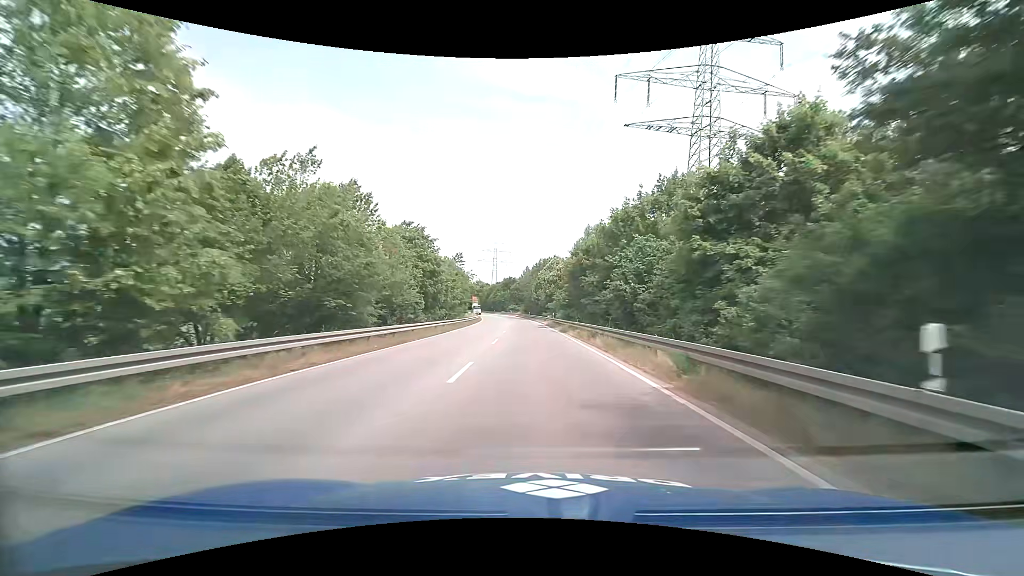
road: primary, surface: asphalt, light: Day
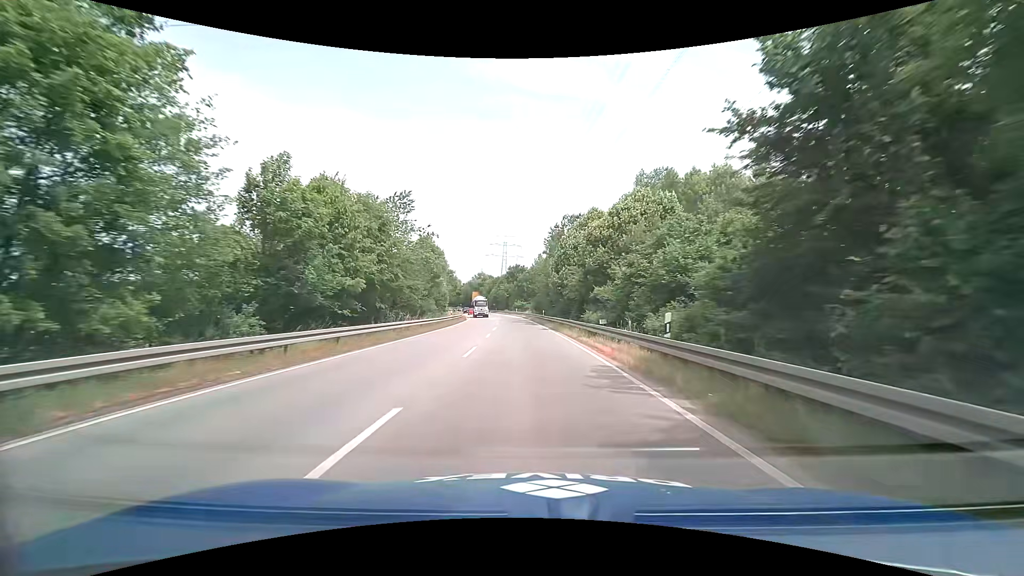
(-0.6, +42.3) m; -1°
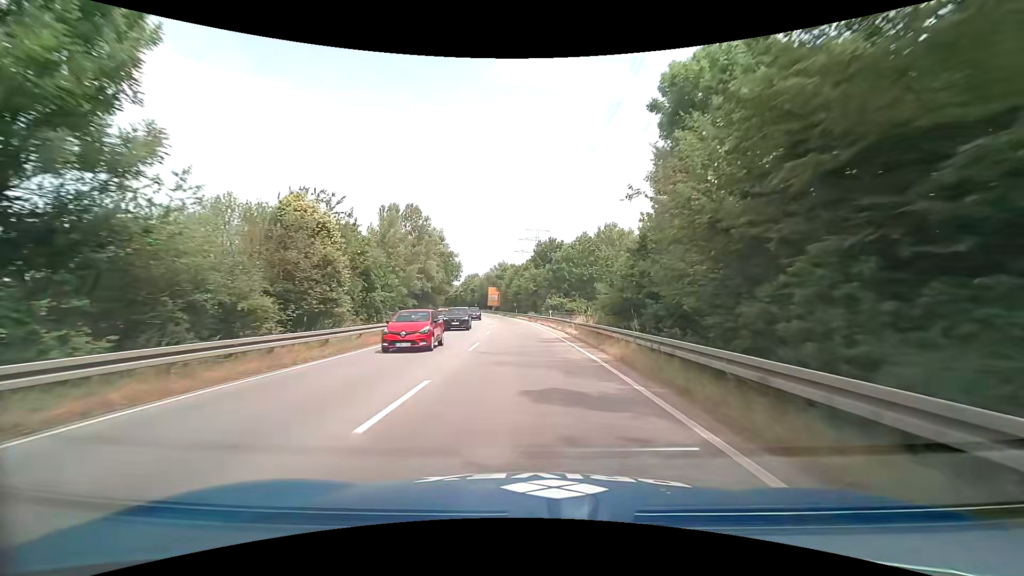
(-1.6, +52.9) m; -4°
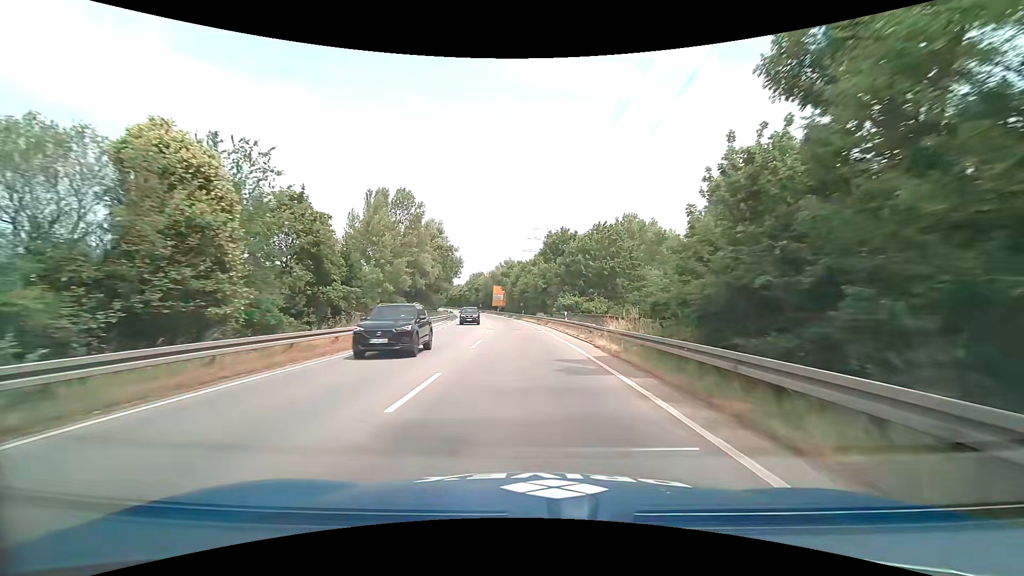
(0.0, +10.6) m; -1°
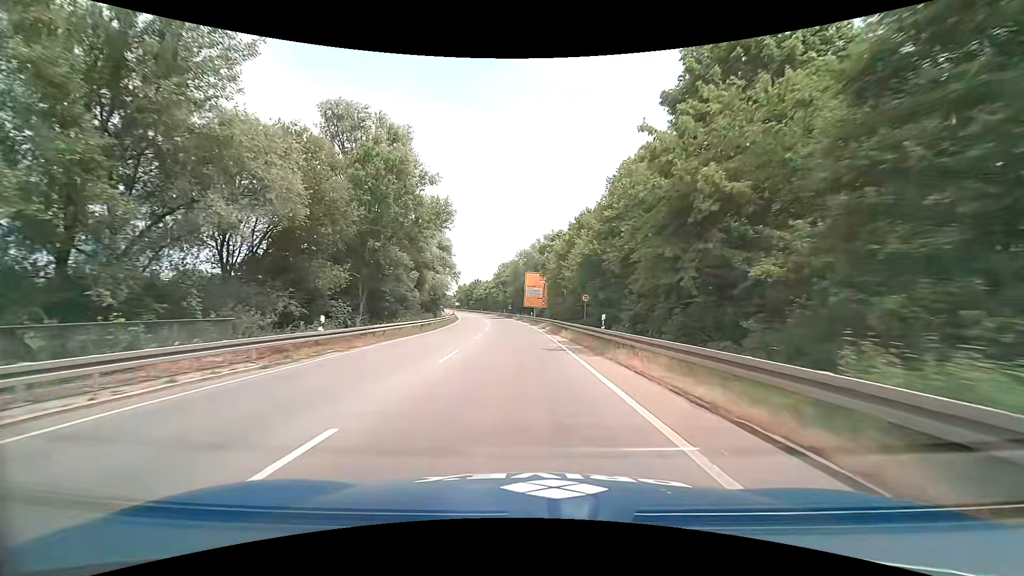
(-2.0, +52.1) m; -5°
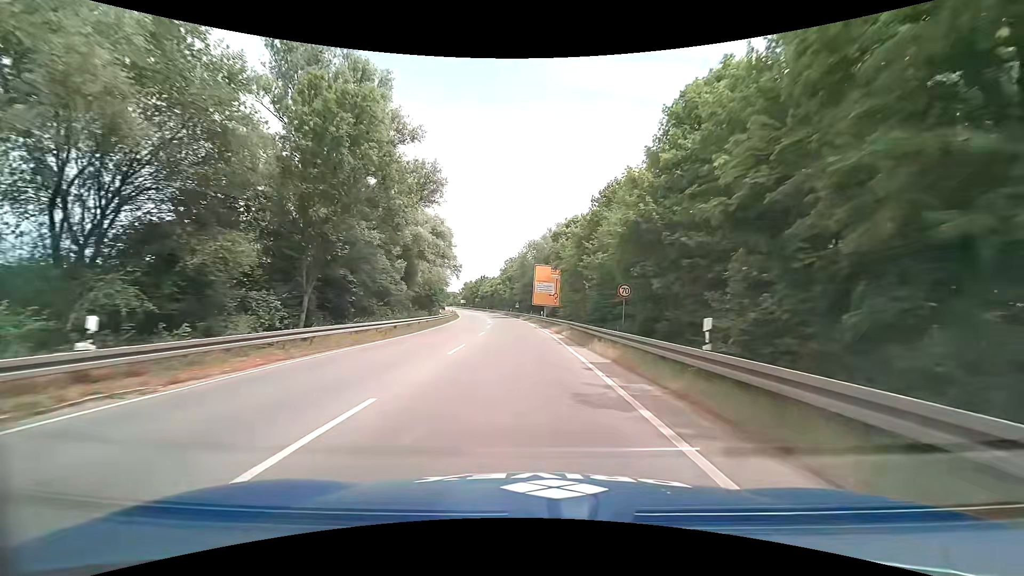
(-0.2, +10.4) m; -1°
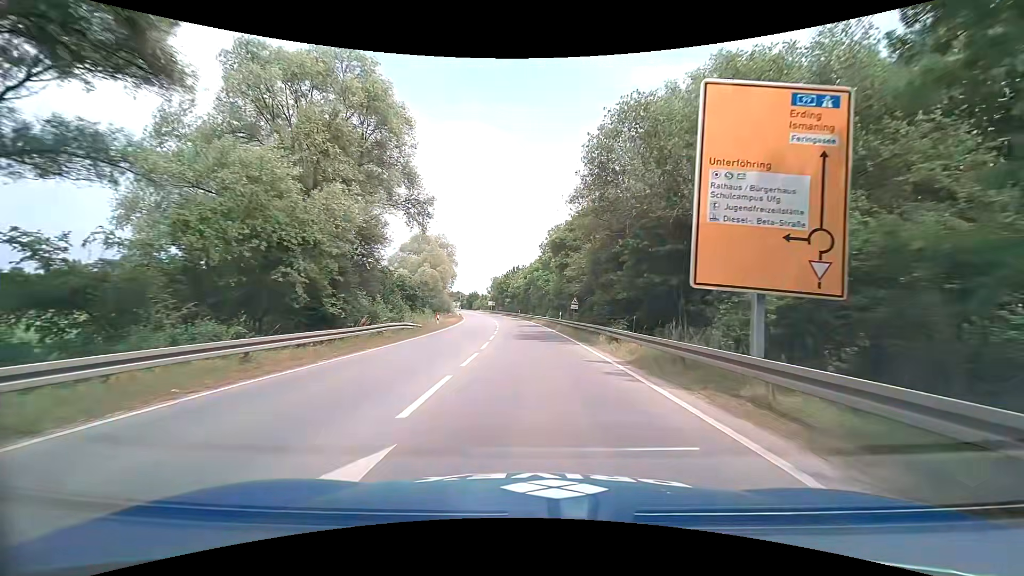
(-2.5, +50.1) m; -5°
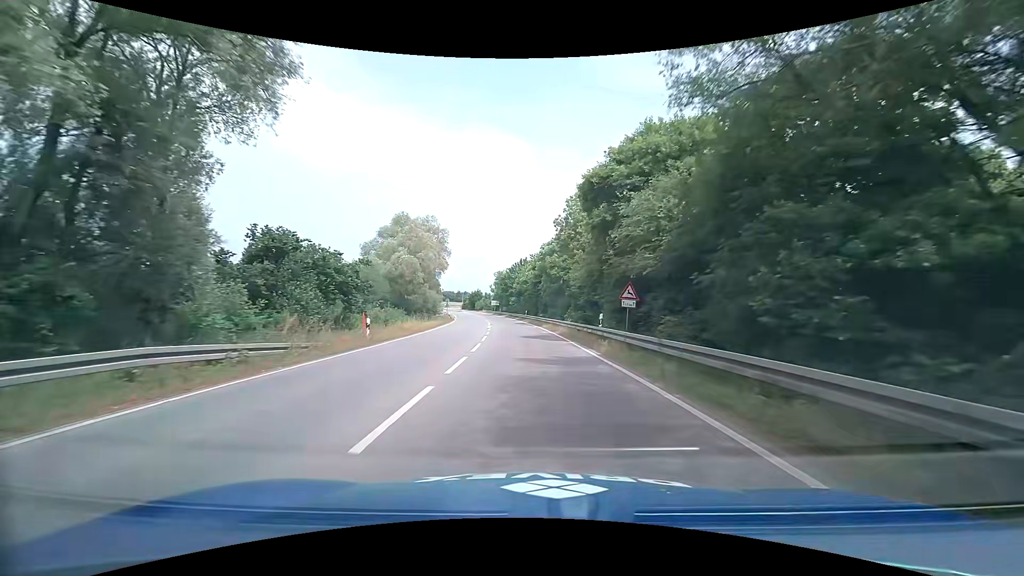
(-0.3, +19.5) m; -2°
(0, +10) (0, +20) (0, +30) (-1, +40) (-1, +50) (-2, +60) (-4, +70) (-5, +80) (-6, +90) (-8, +100) m
